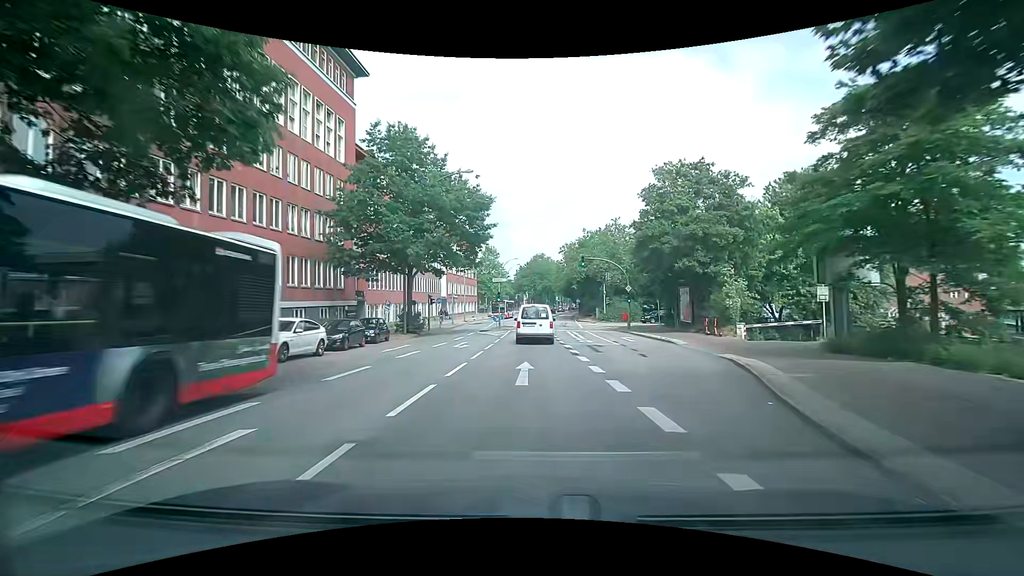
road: secondary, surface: asphalt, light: Day
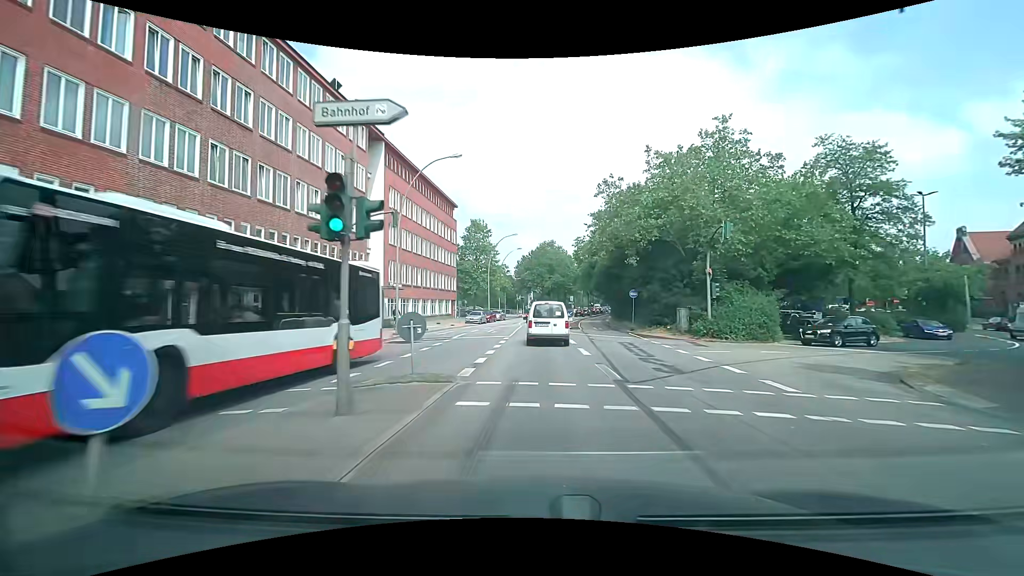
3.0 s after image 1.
(-0.3, +37.7) m; 0°
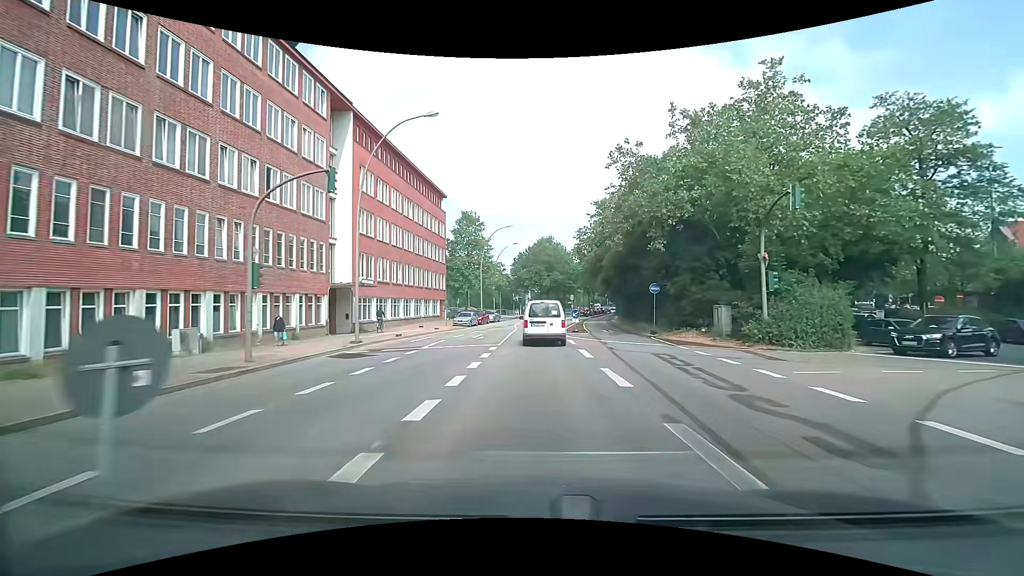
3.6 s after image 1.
(0.0, +7.2) m; 0°
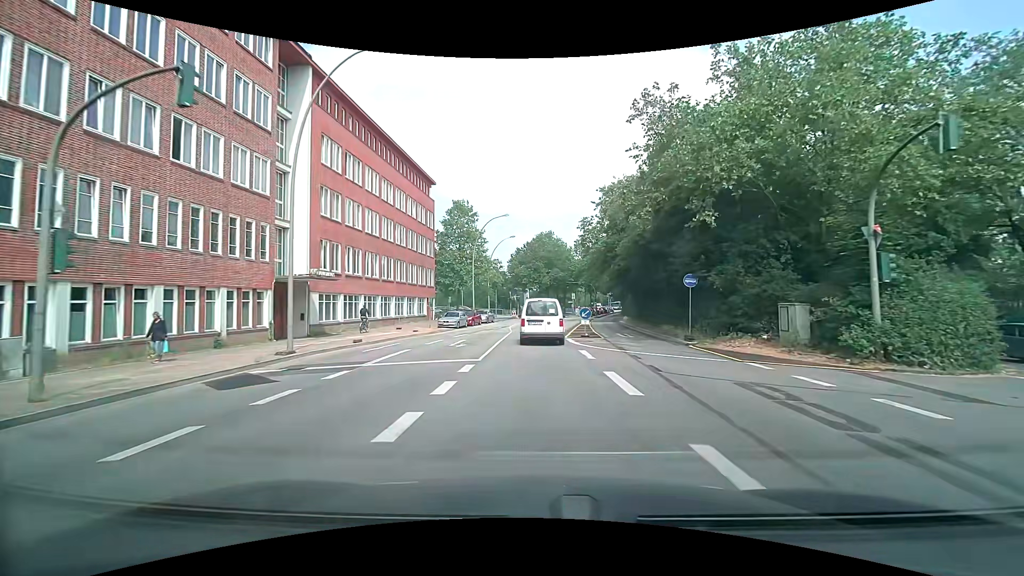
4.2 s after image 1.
(0.0, +7.1) m; 0°
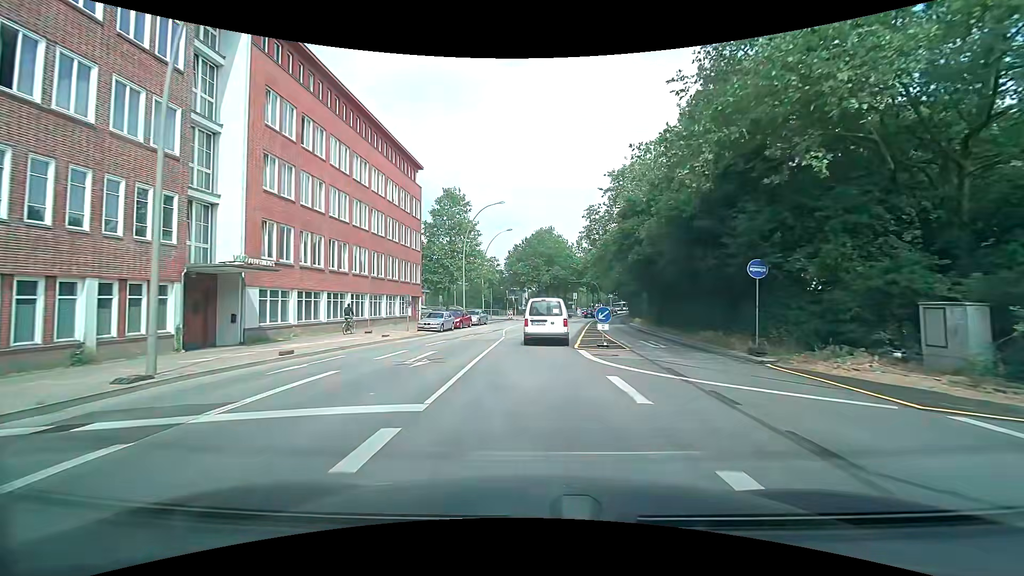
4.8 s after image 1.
(0.0, +6.9) m; 0°
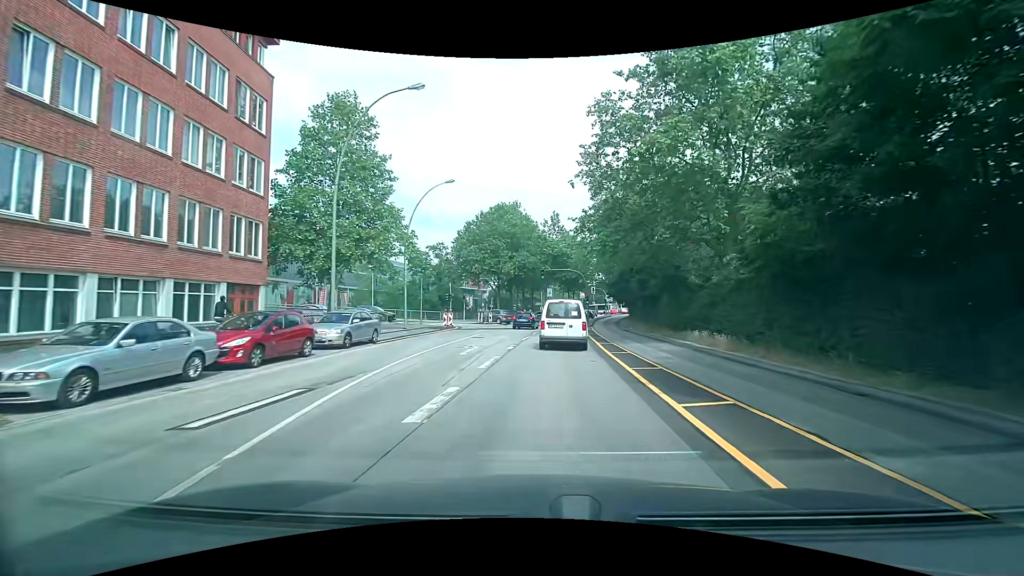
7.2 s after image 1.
(+0.4, +26.3) m; +4°
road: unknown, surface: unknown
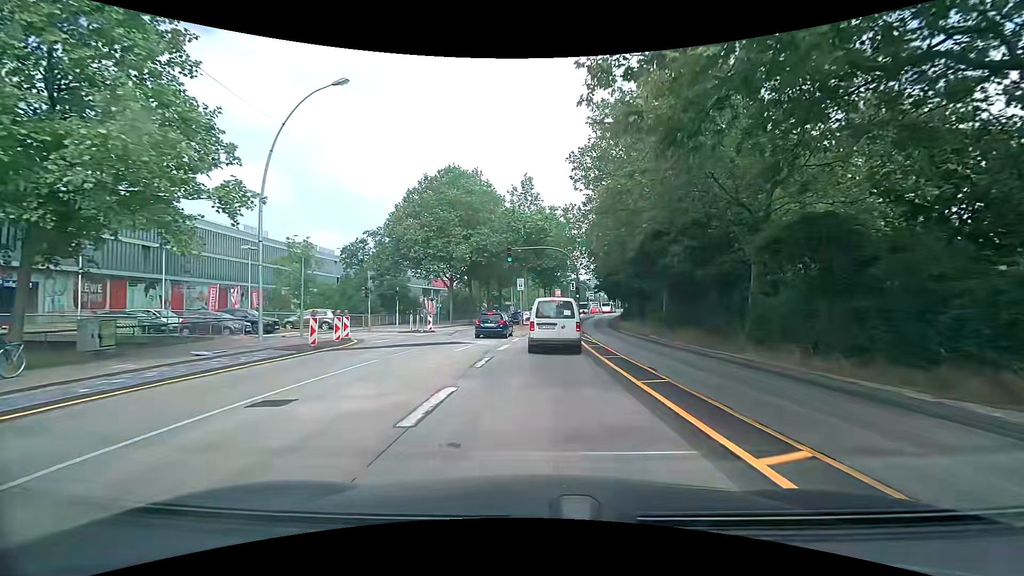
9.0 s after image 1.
(+0.4, +18.3) m; +3°
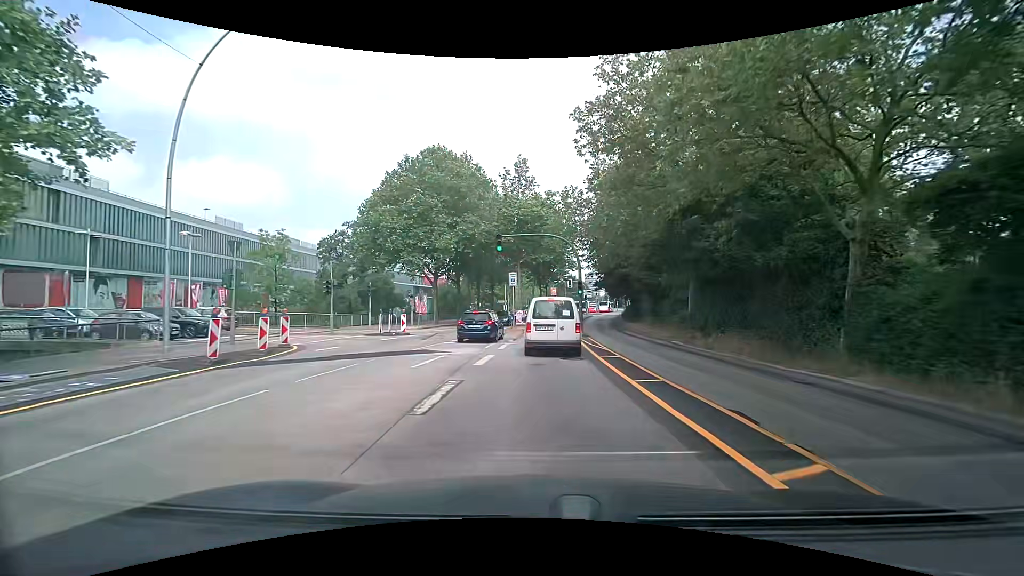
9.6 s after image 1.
(0.0, +5.6) m; 0°
